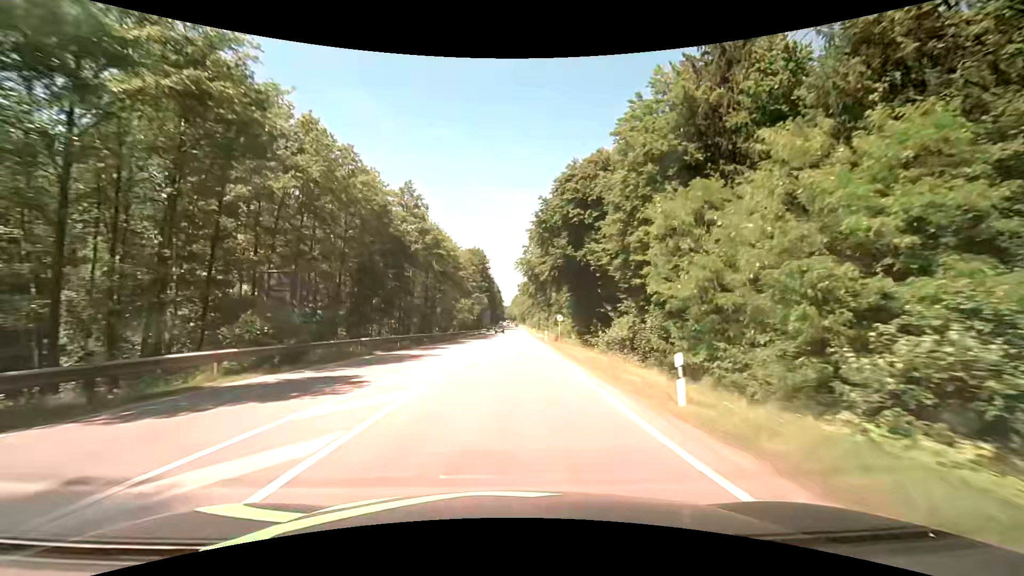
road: secondary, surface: asphalt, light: Day
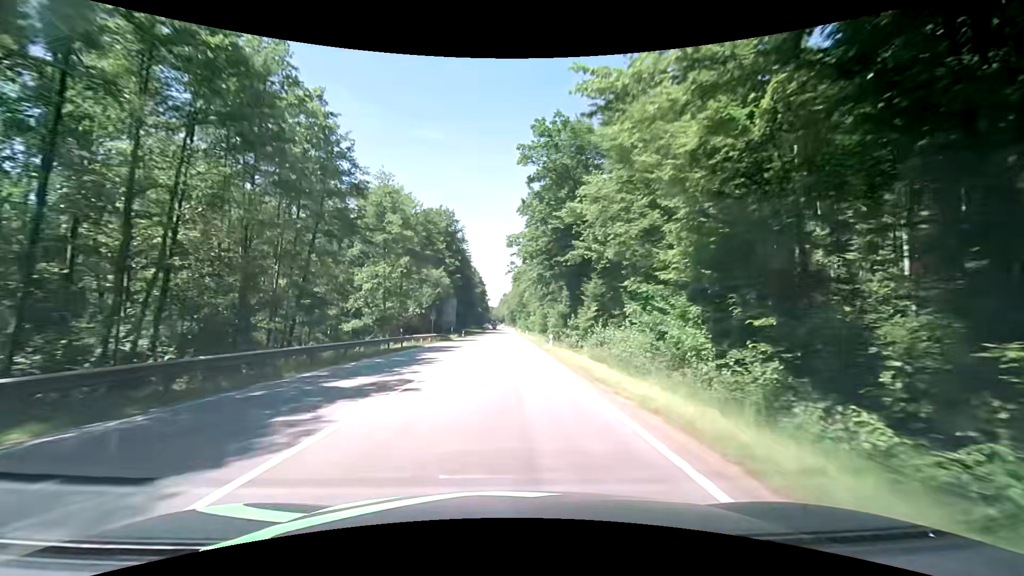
(+1.6, +62.9) m; +2°
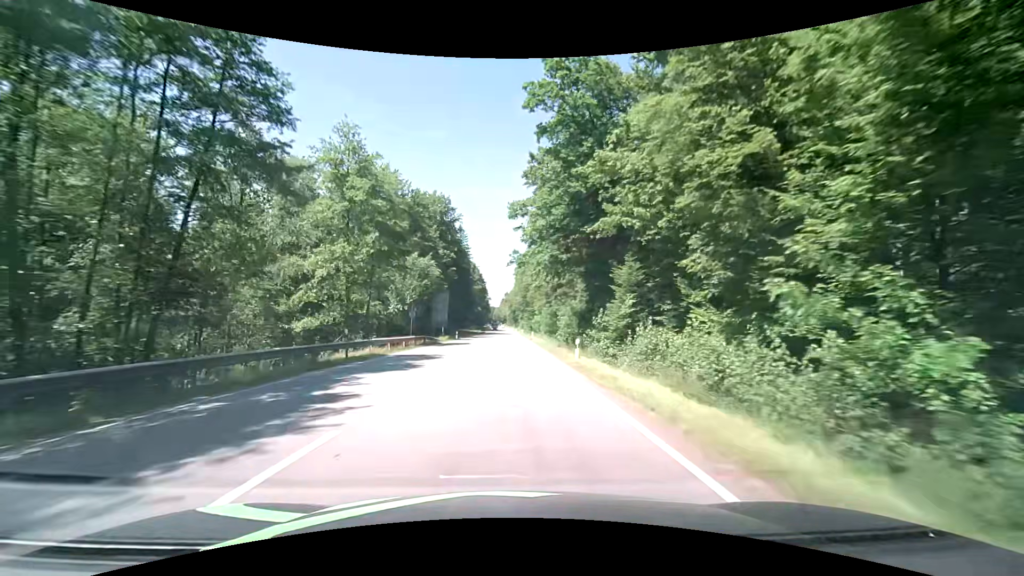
(0.0, +12.6) m; 0°
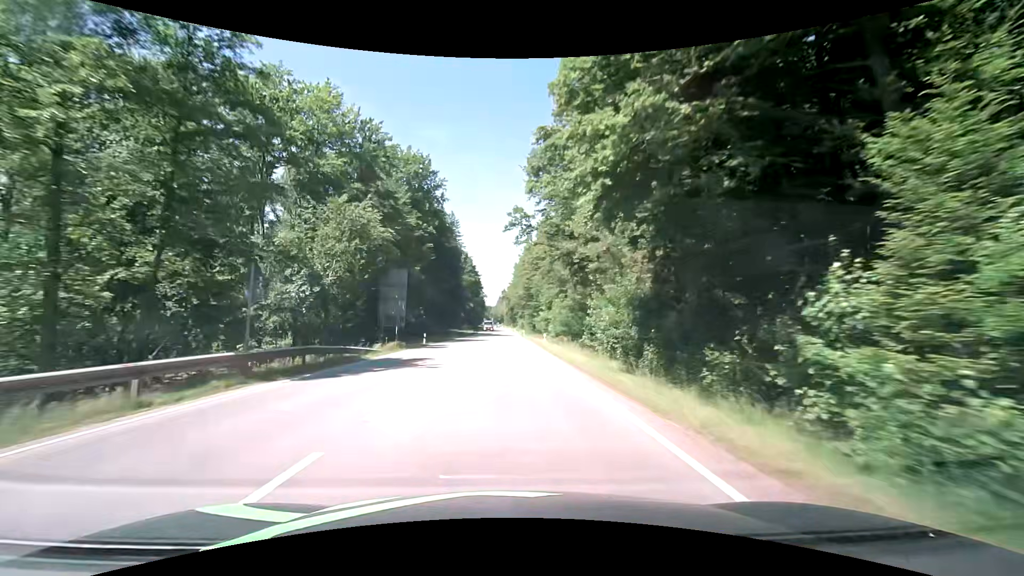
(-0.2, +25.2) m; 0°
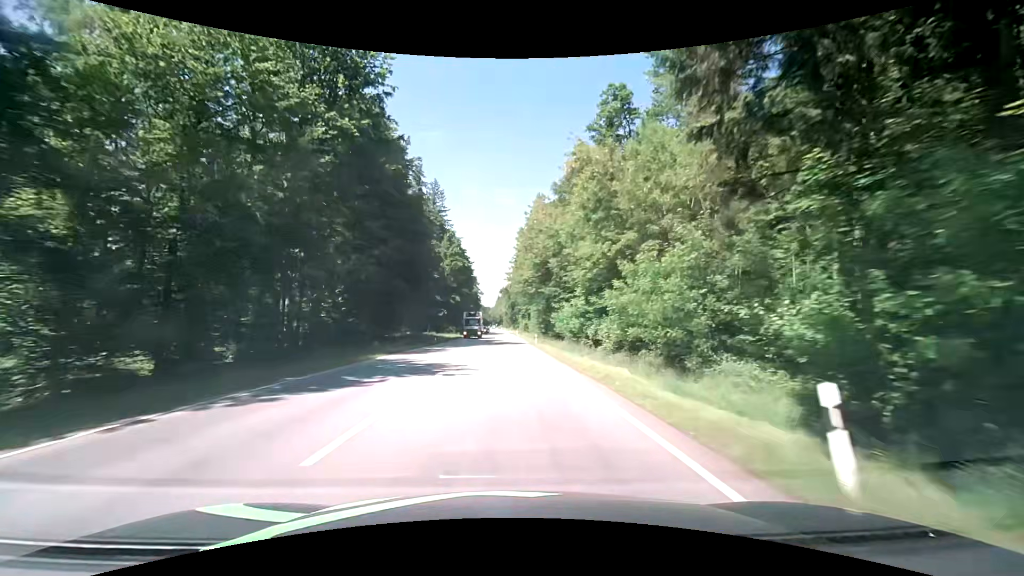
(+0.1, +38.2) m; 0°
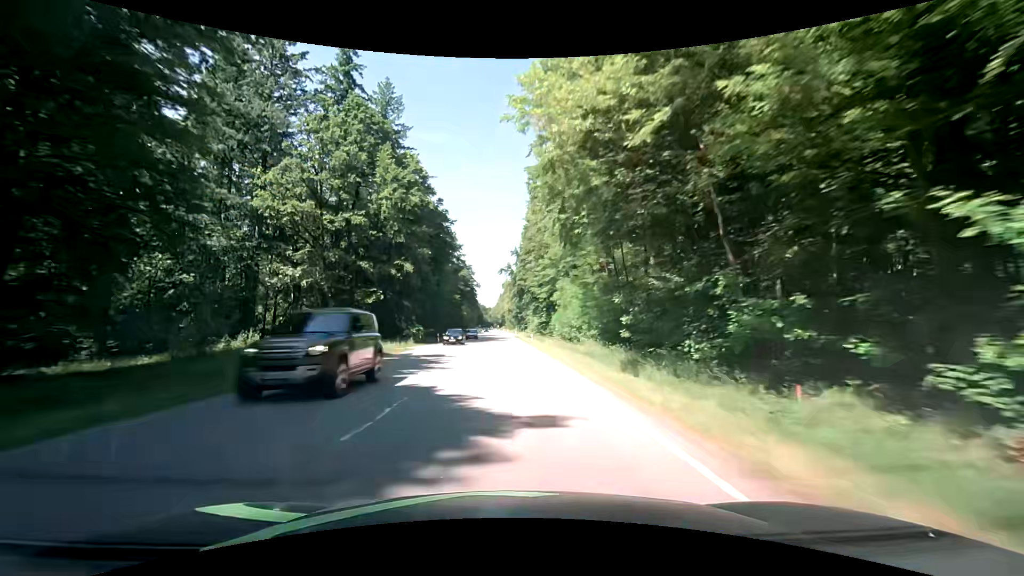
(+0.1, +53.7) m; 0°
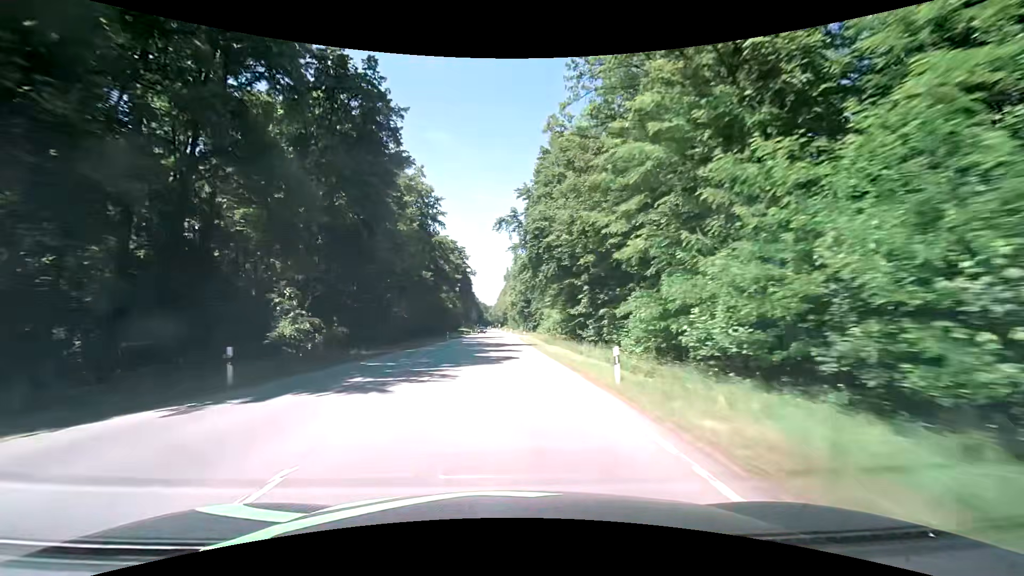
(-0.2, +41.6) m; 0°
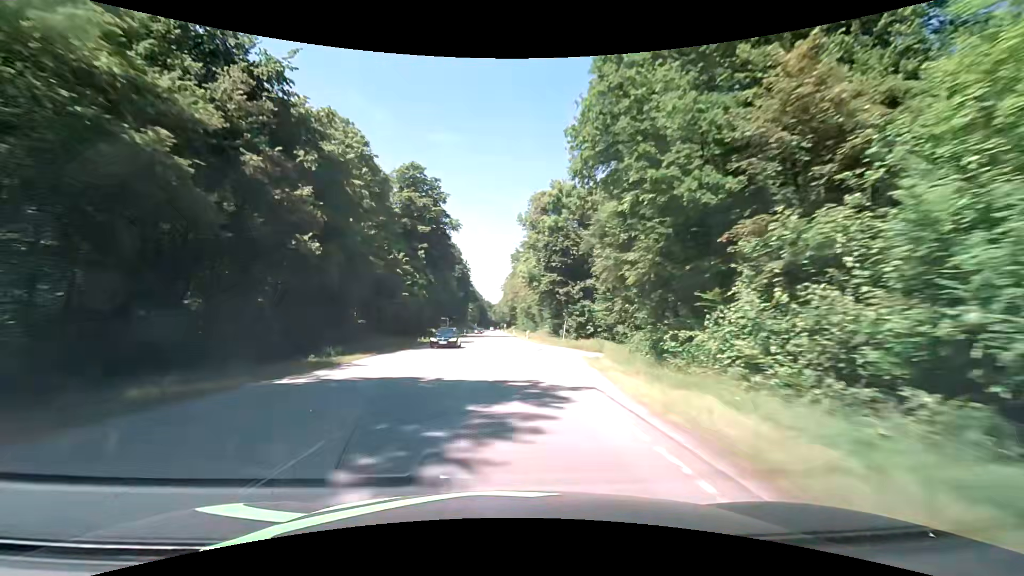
(-1.4, +70.5) m; -2°
(0, +10) (0, +20) (0, +30) (0, +40) (0, +50) (0, +60) (0, +70) (0, +80) (-1, +90) (-1, +100) m
